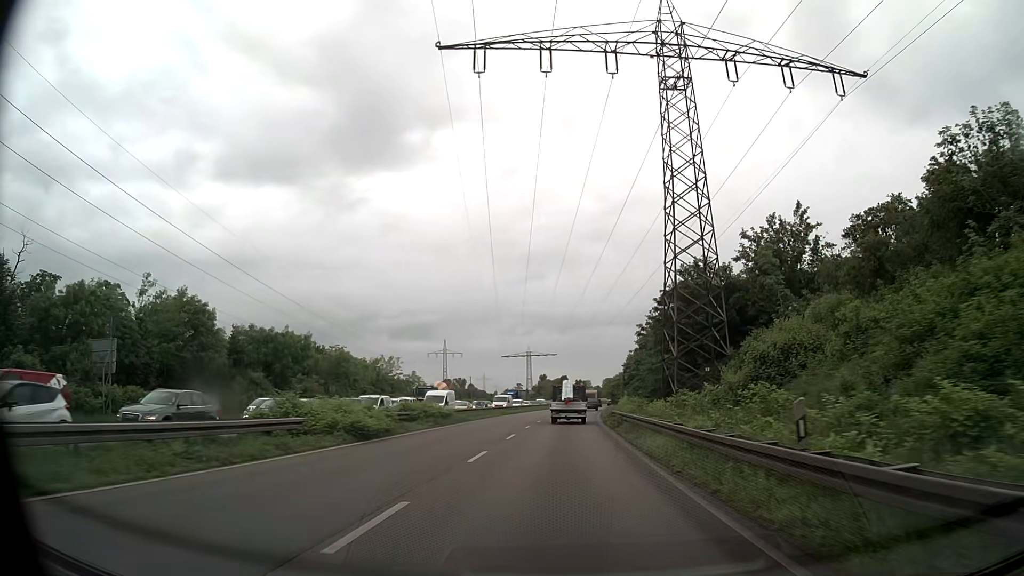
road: trunk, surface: asphalt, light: Day
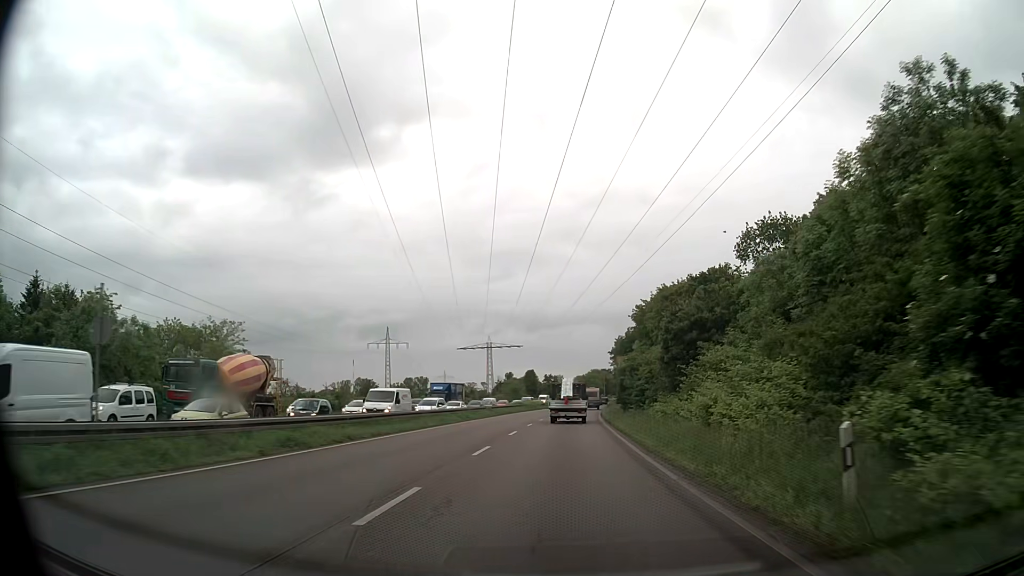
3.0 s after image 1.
(+1.1, +43.9) m; +3°
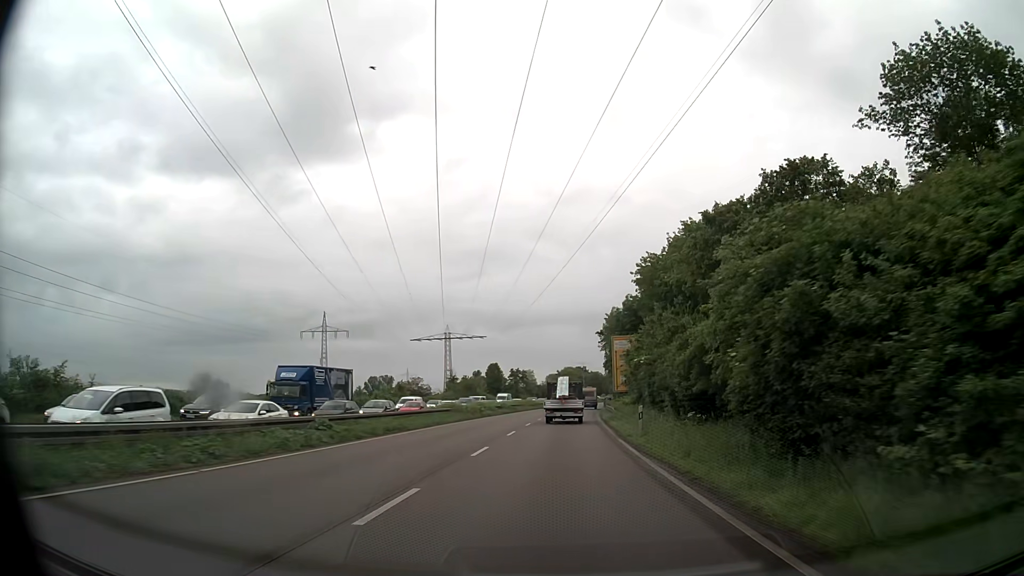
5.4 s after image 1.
(+0.6, +36.0) m; +2°
